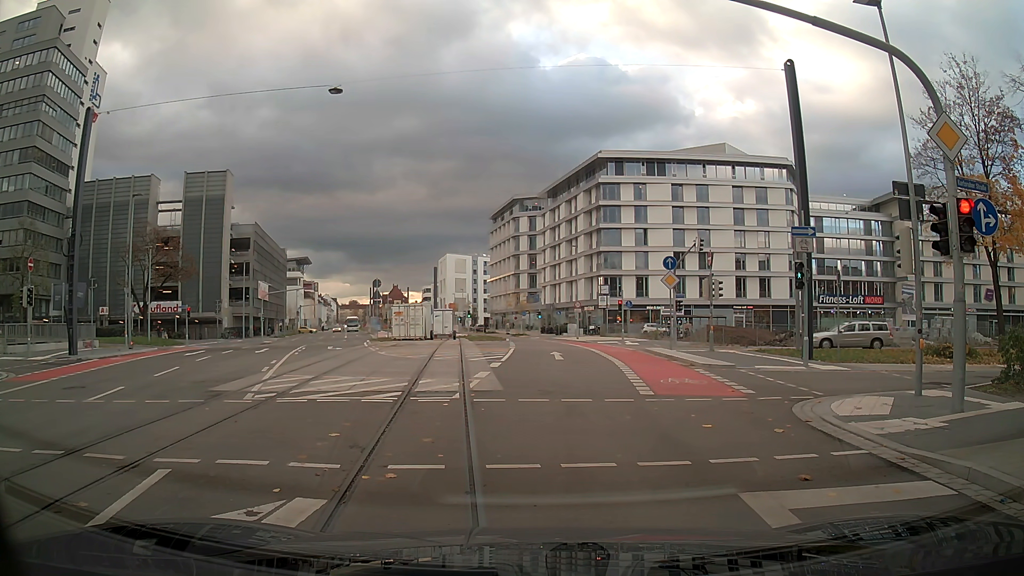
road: secondary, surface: asphalt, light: Day
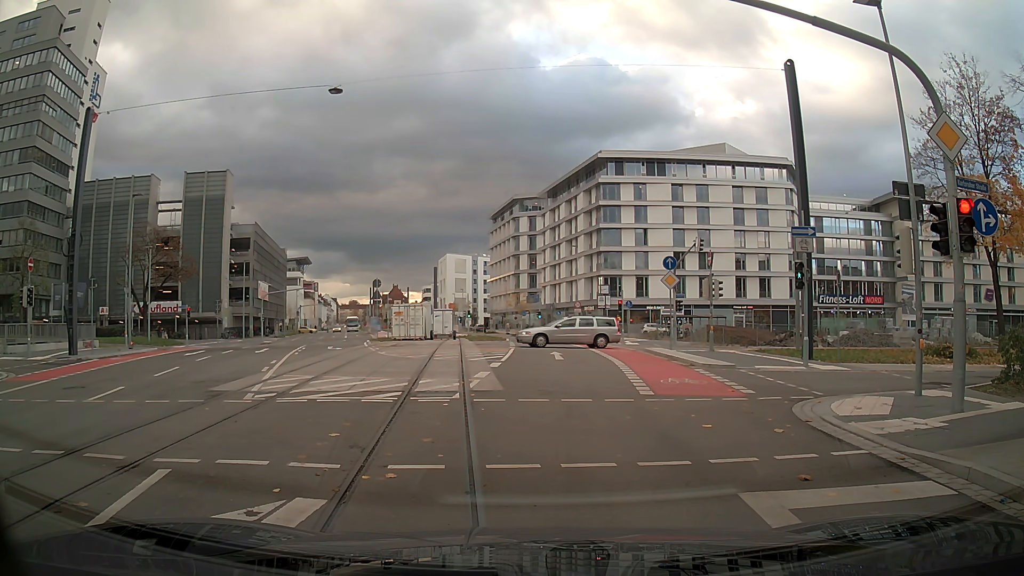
(0.0, 0.0) m; 0°
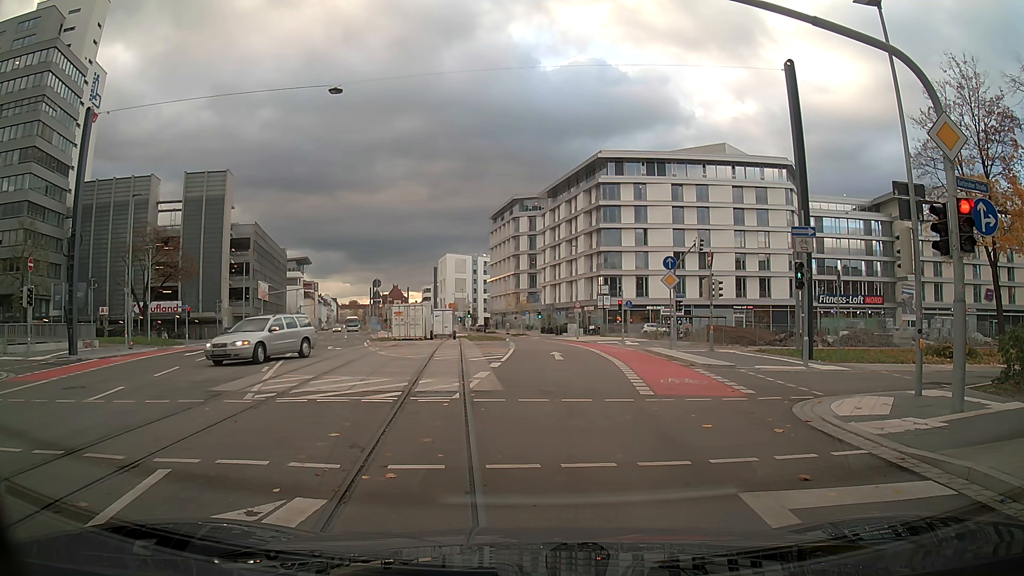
(0.0, 0.0) m; 0°
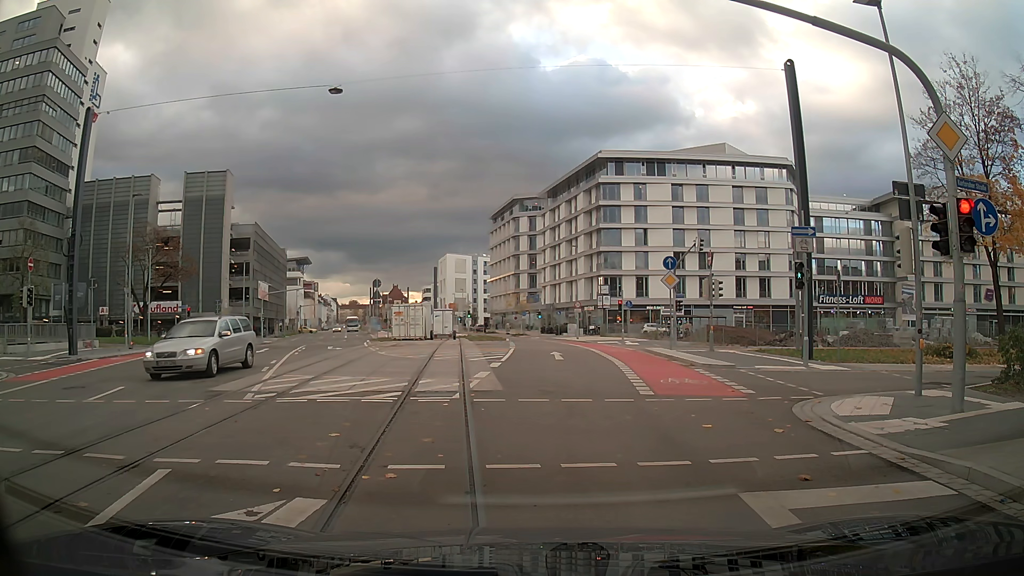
(0.0, 0.0) m; 0°
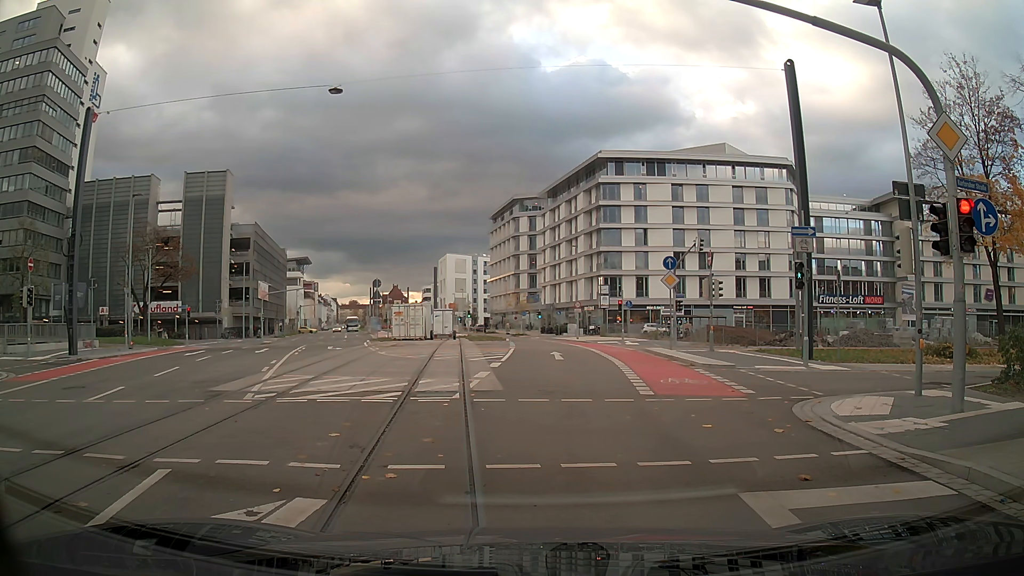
(0.0, 0.0) m; 0°
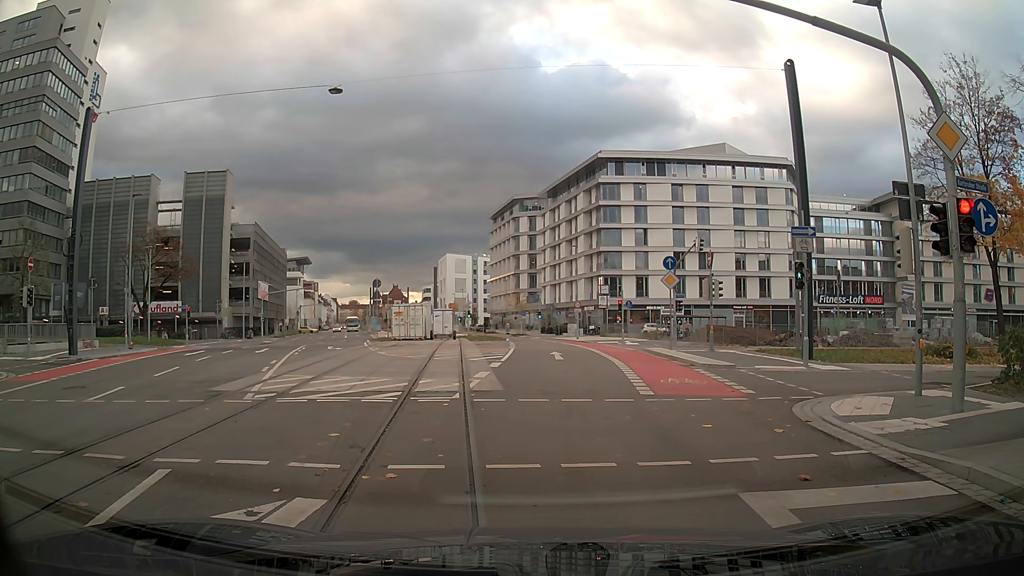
(0.0, 0.0) m; 0°
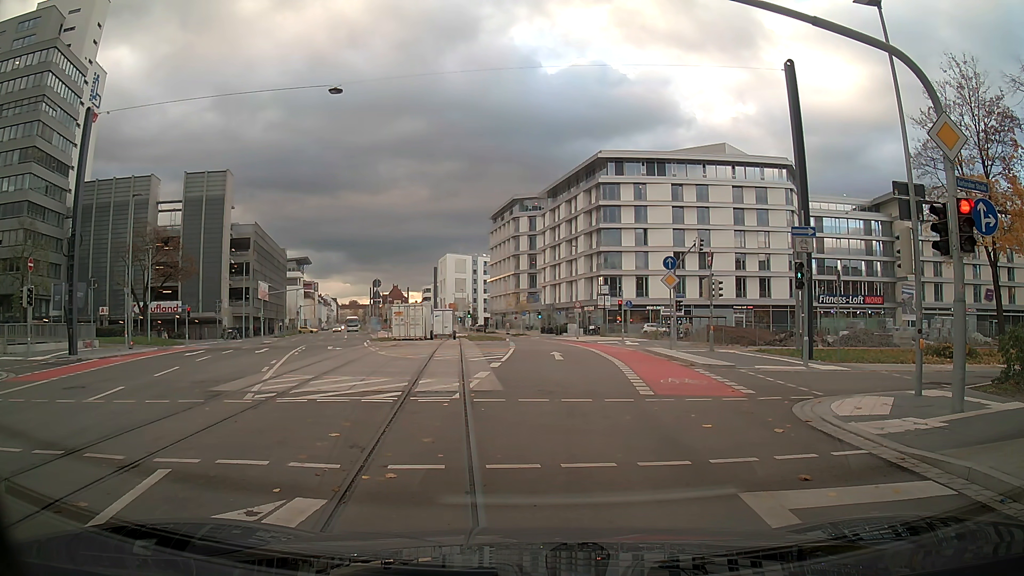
(0.0, 0.0) m; 0°
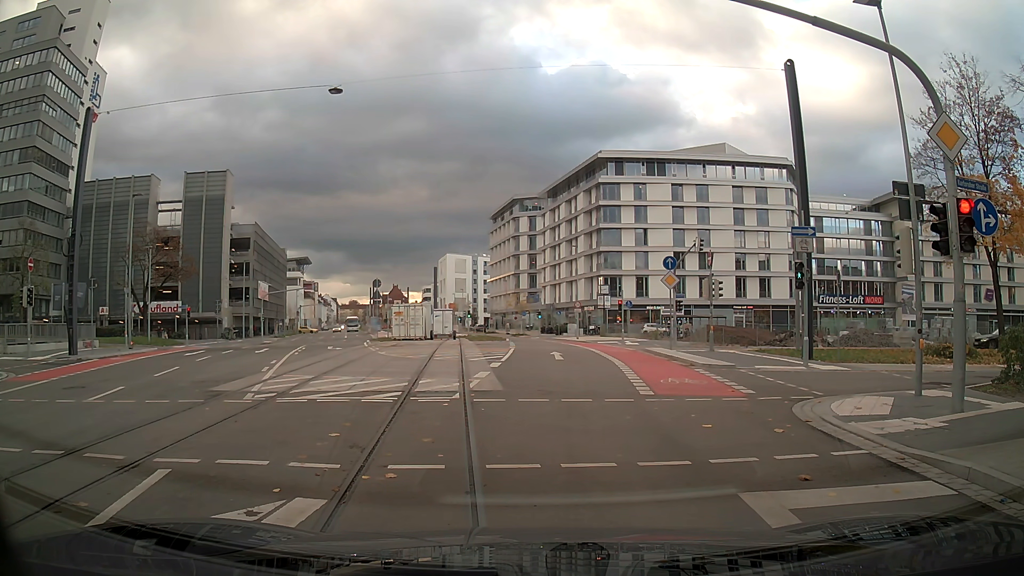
(0.0, 0.0) m; 0°
(0, +10) (0, +20) (0, +30) (0, +40) (-1, +50) (-2, +60) (-3, +70) (-6, +80) (-8, +89) (-11, +99) m
